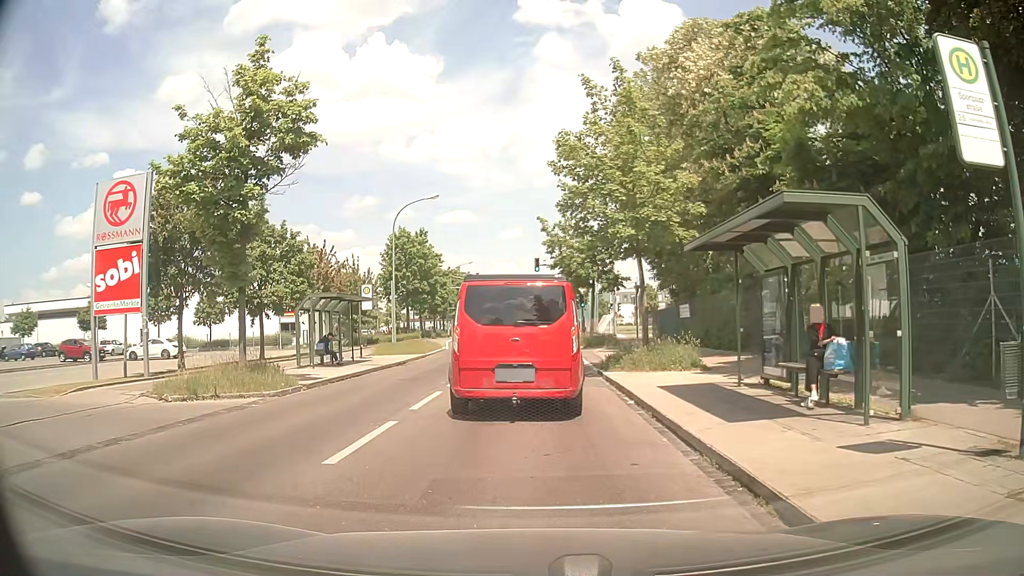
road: tertiary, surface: asphalt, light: Day
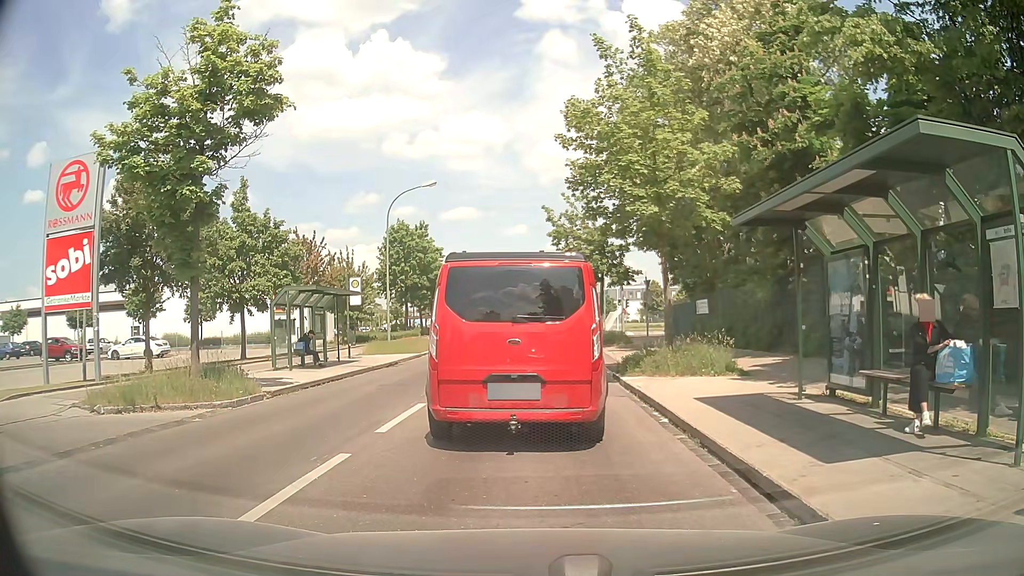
(0.0, +2.6) m; 0°
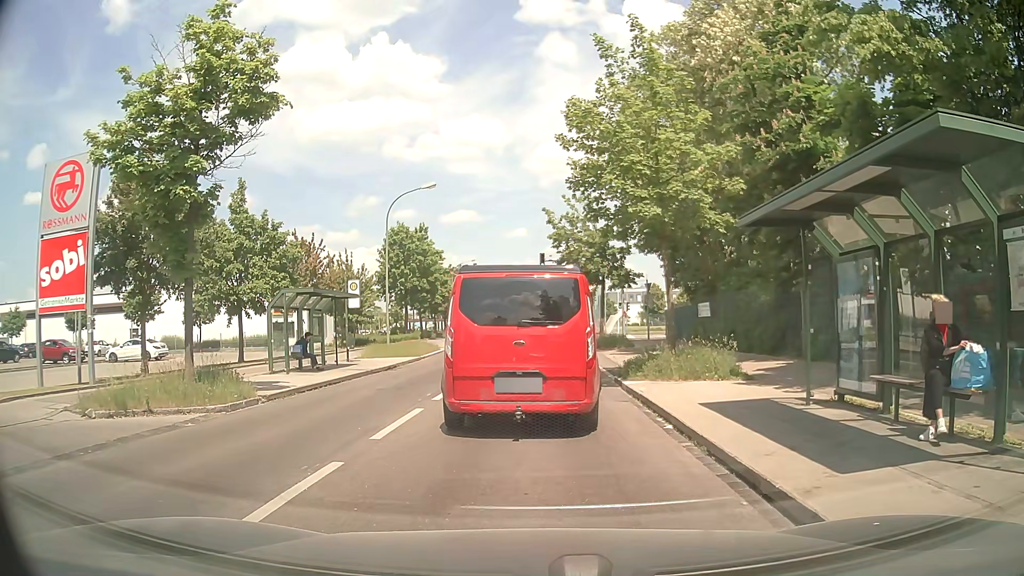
(0.0, +0.3) m; 0°
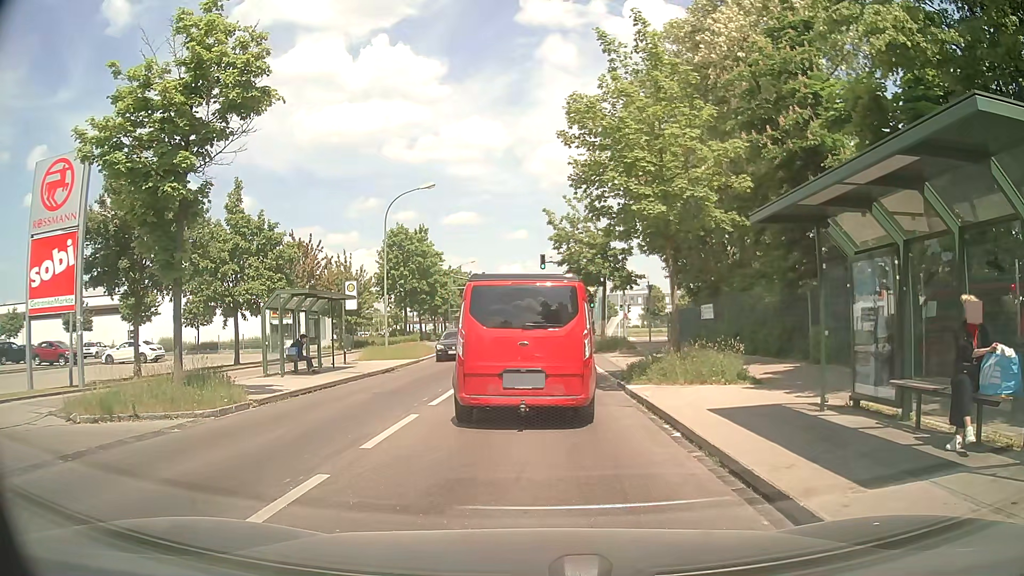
(0.0, +0.5) m; 0°
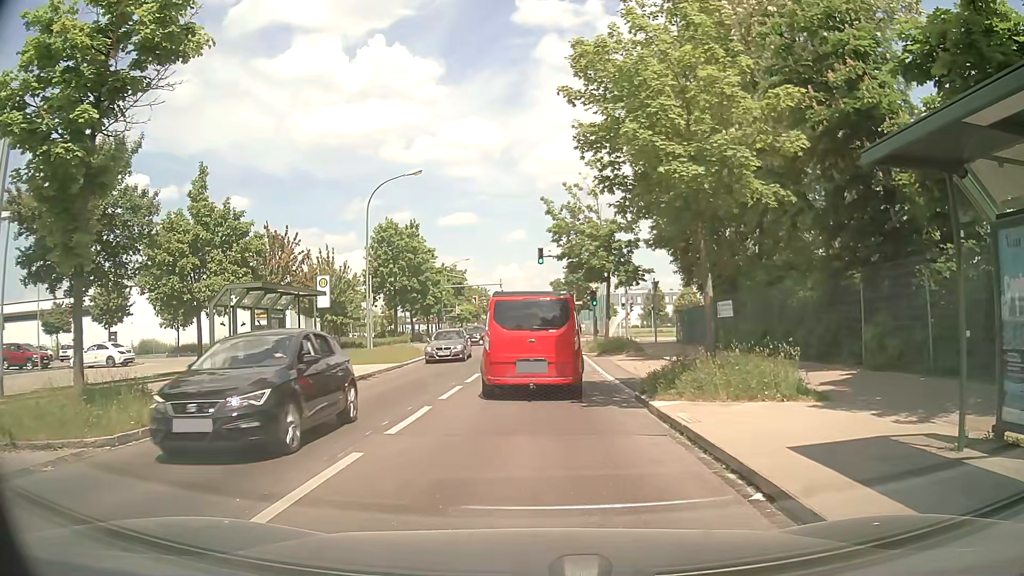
(0.0, +3.5) m; 0°
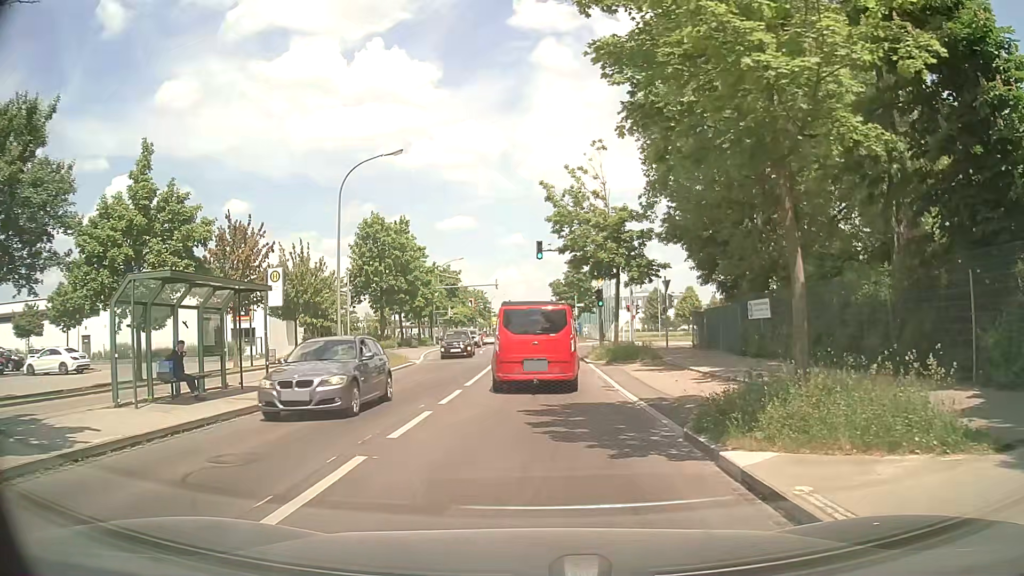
(+0.1, +4.7) m; 0°
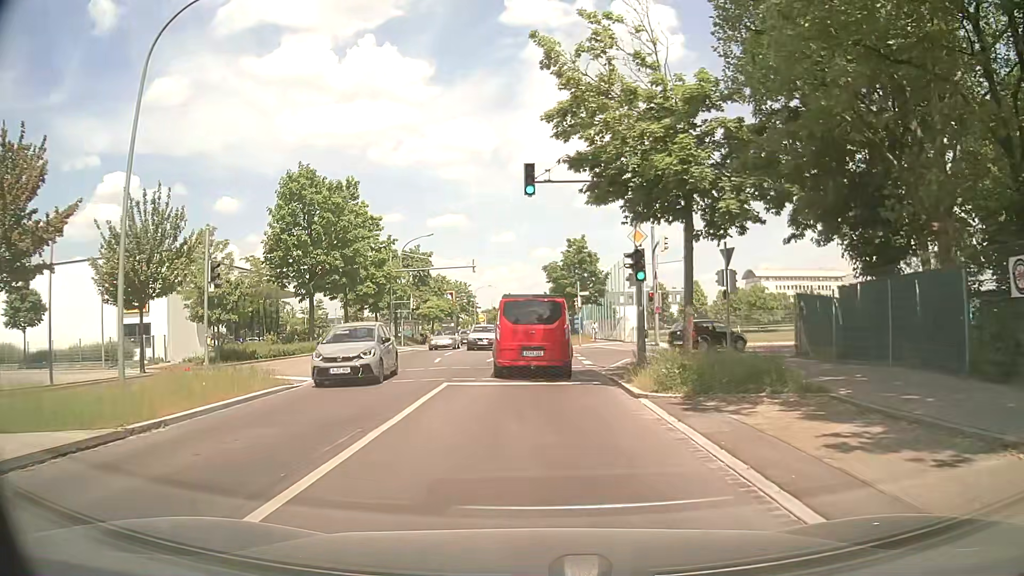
(+0.3, +15.3) m; +2°
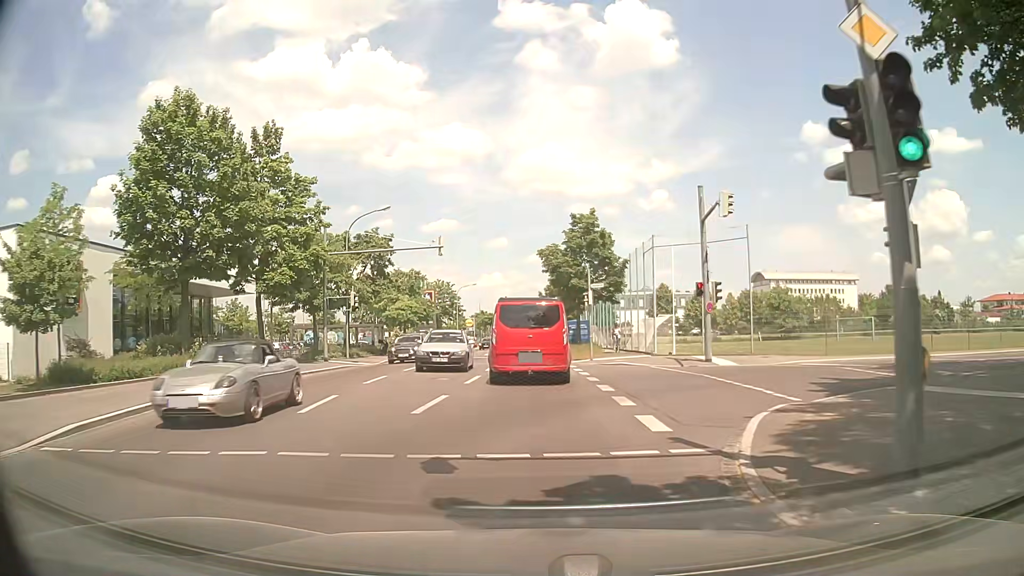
(0.0, +14.1) m; 0°
(0, +10) (0, +20) (0, +30) (0, +40) (0, +50) (0, +60) (0, +70) (-1, +80) (-1, +90) (-1, +100) m
